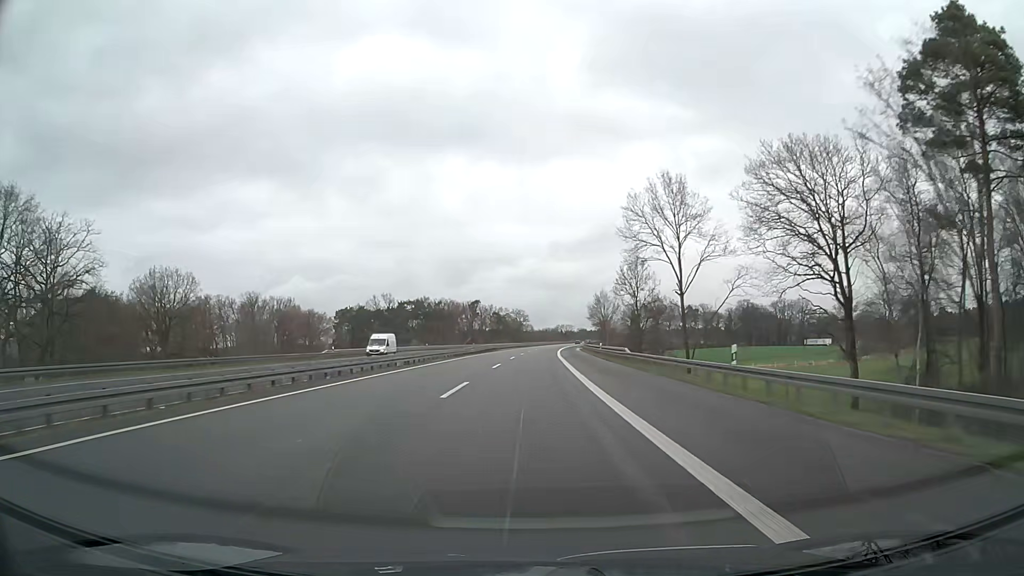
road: motorway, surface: asphalt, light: Day
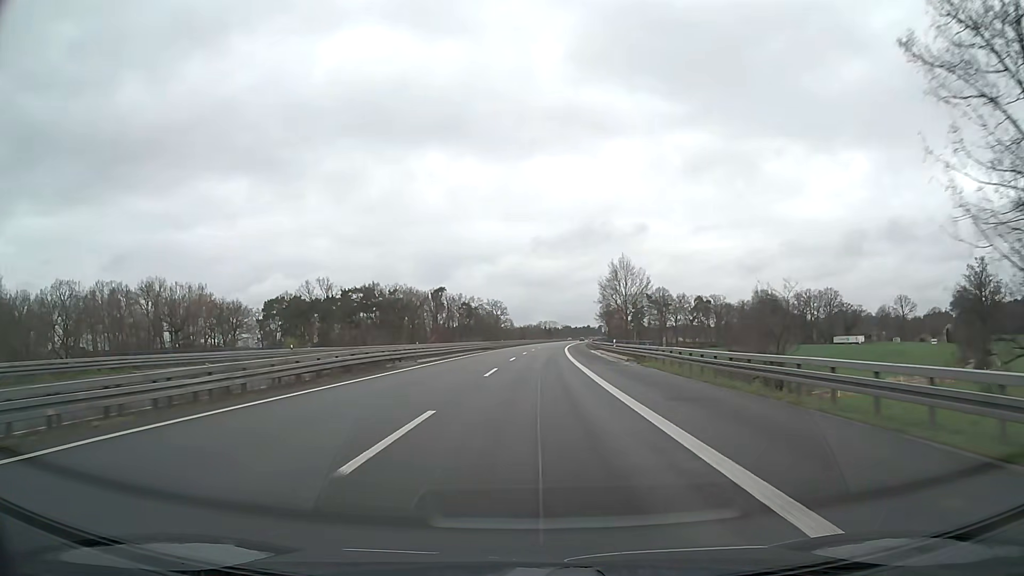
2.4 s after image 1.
(+0.9, +63.4) m; +2°
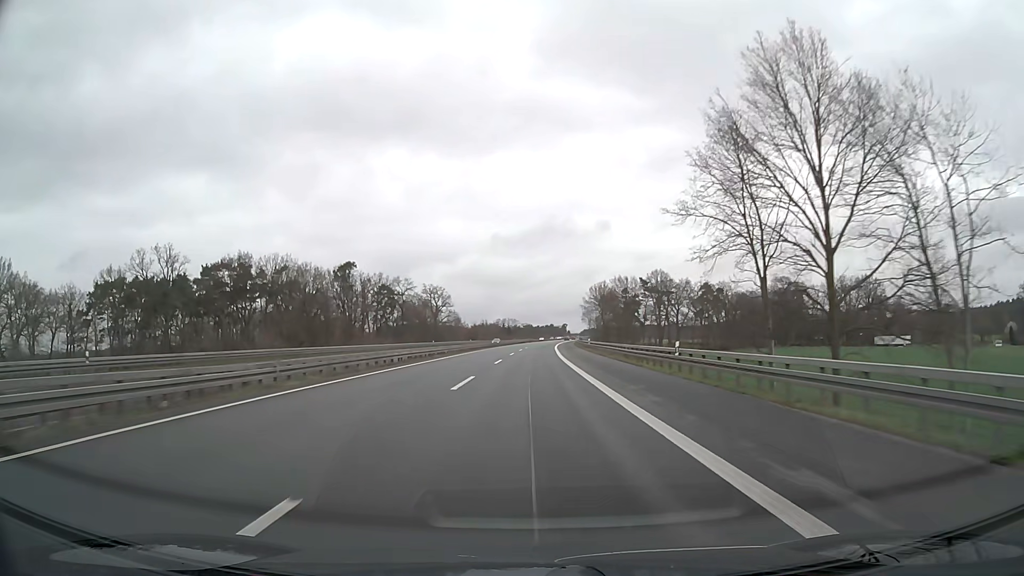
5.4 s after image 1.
(+2.3, +79.2) m; +3°
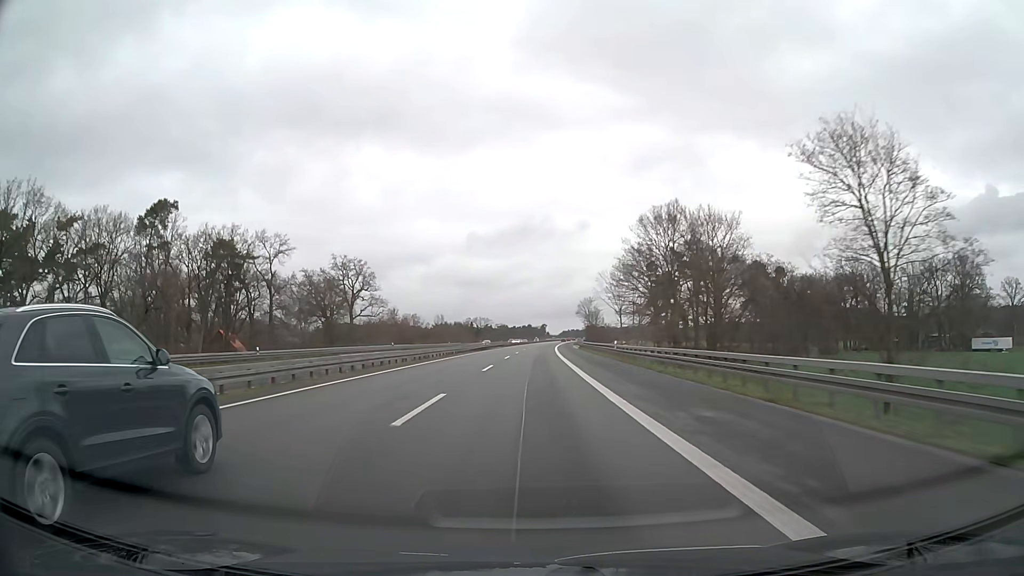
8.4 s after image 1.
(+1.3, +79.2) m; +2°
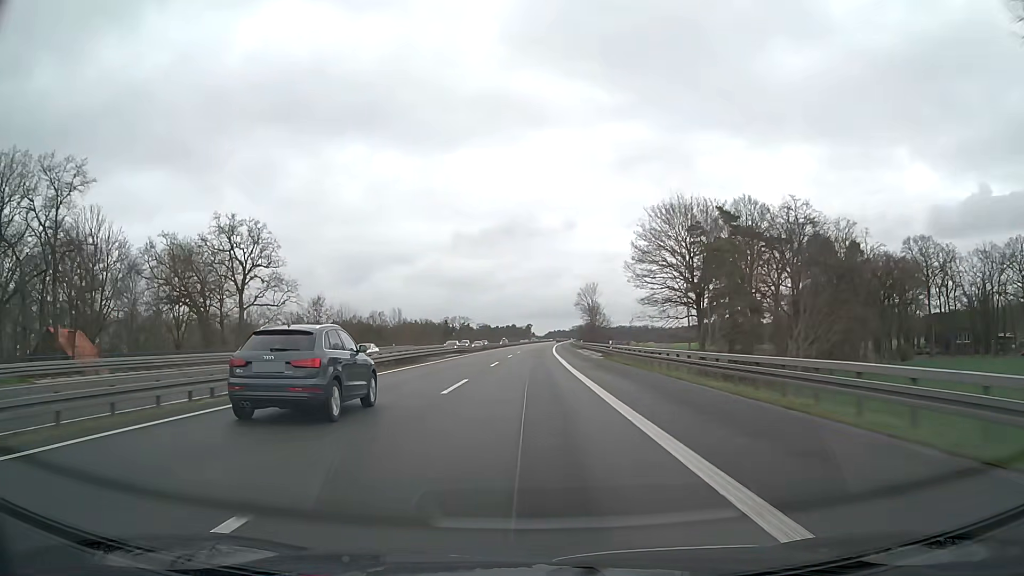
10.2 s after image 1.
(+0.5, +47.5) m; +1°
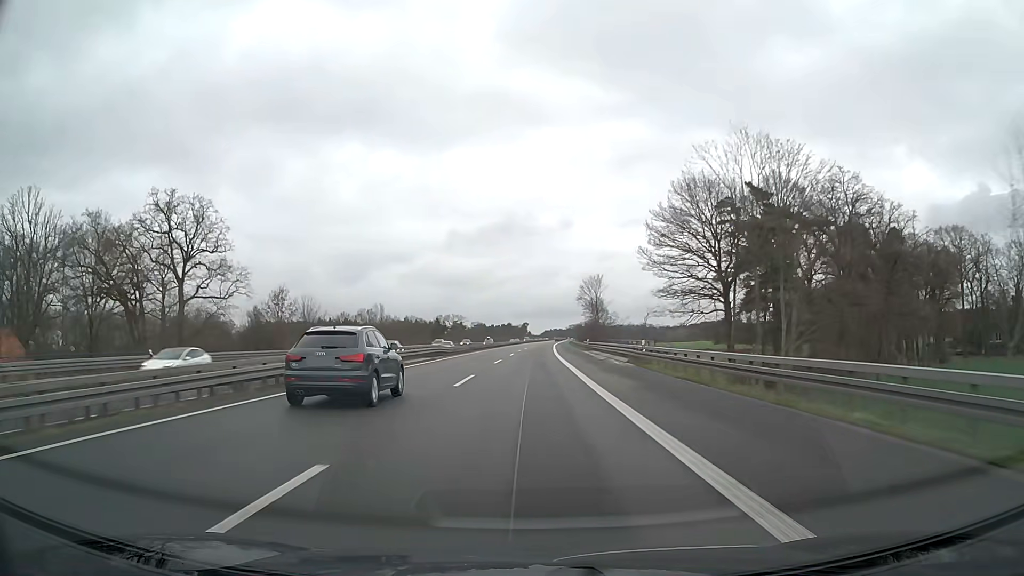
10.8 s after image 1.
(0.0, +15.8) m; 0°
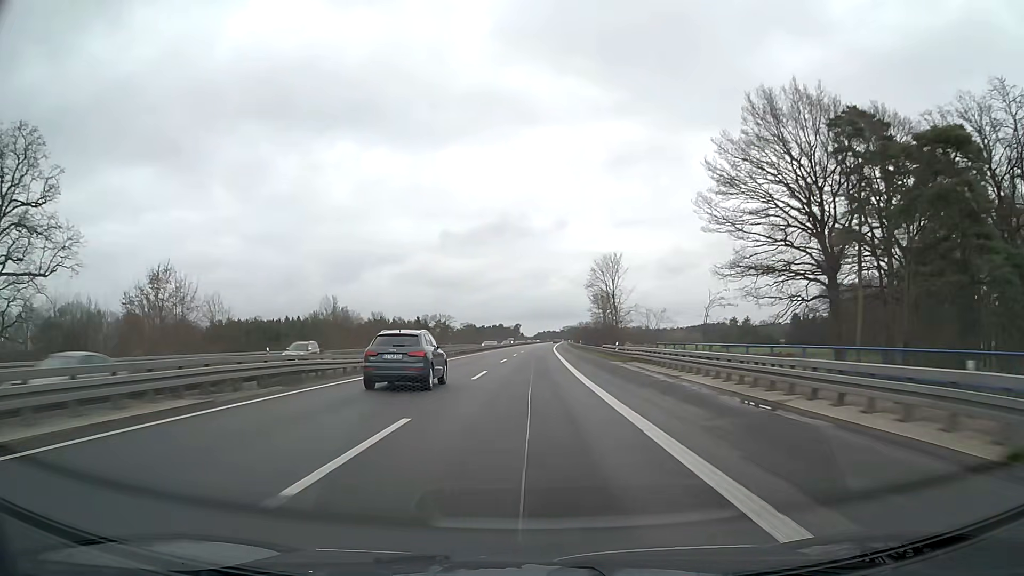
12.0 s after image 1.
(+0.2, +31.7) m; +1°
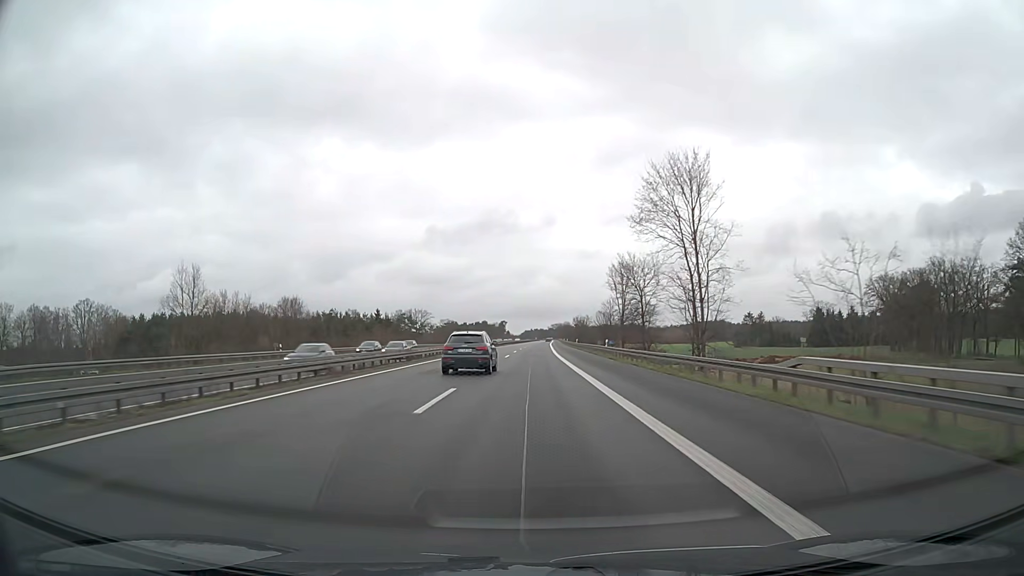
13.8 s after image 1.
(+0.5, +47.5) m; +1°
(0, +10) (0, +20) (0, +30) (0, +40) (0, +50) (+1, +60) (+1, +70) (+1, +80) (+1, +90) (+1, +100) m
